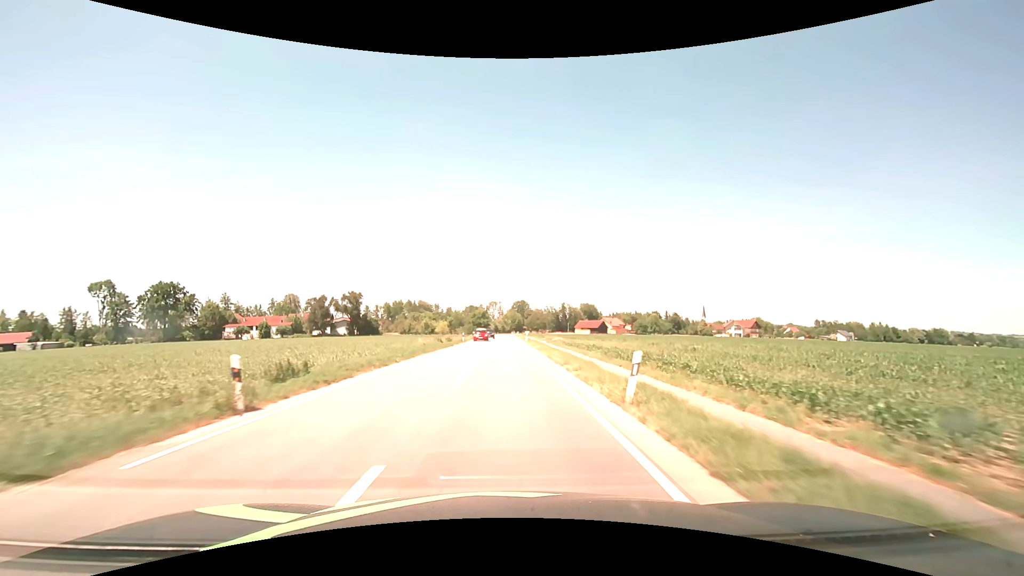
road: secondary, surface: asphalt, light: Day
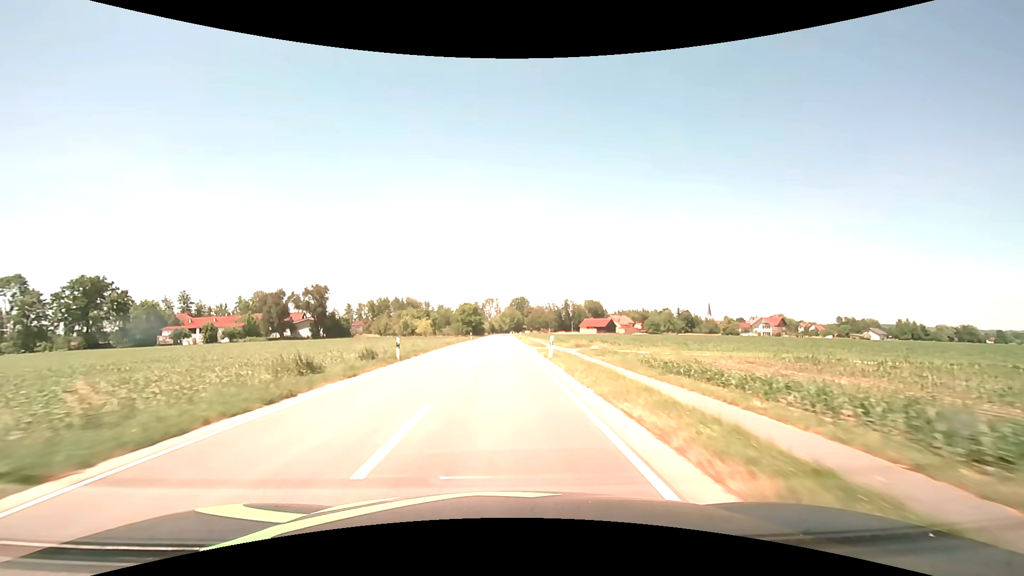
(+0.1, +32.2) m; 0°
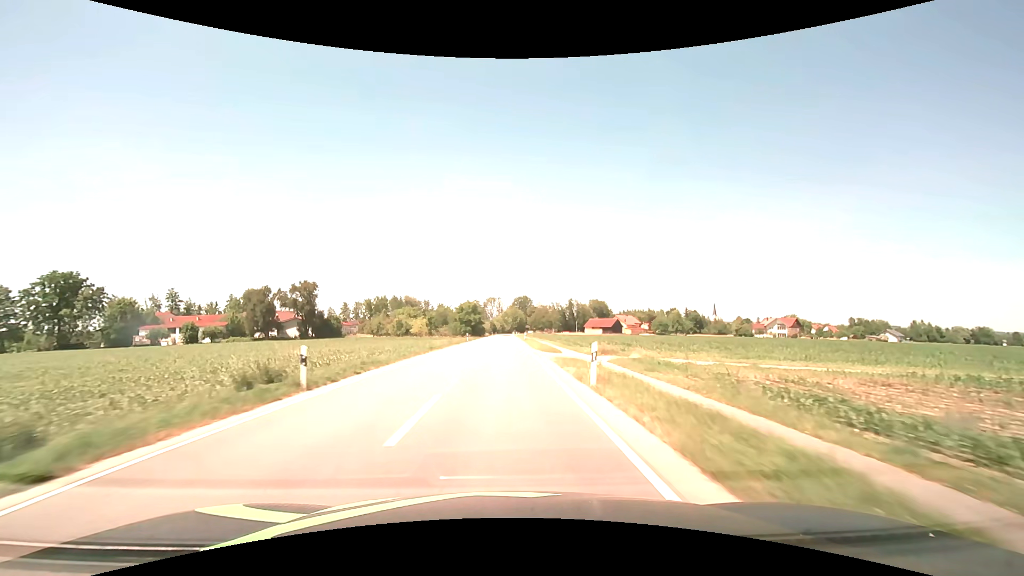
(0.0, +10.7) m; 0°
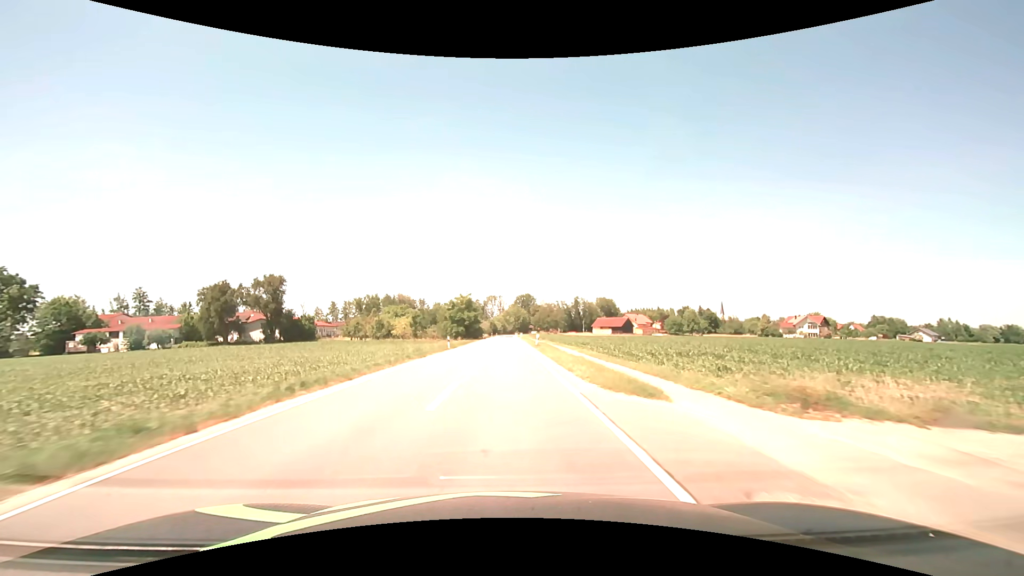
(0.0, +21.5) m; 0°
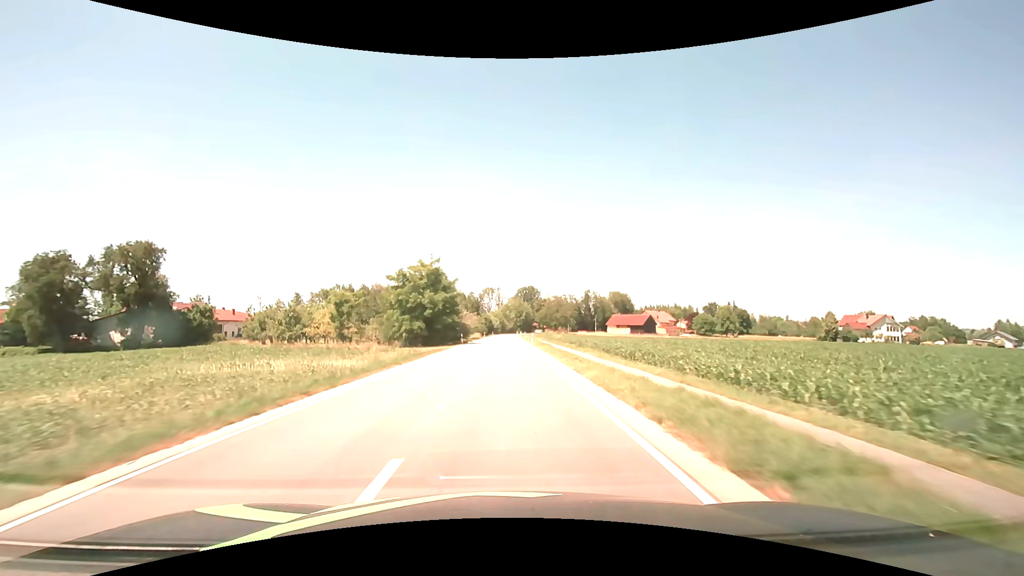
(0.0, +43.1) m; 0°
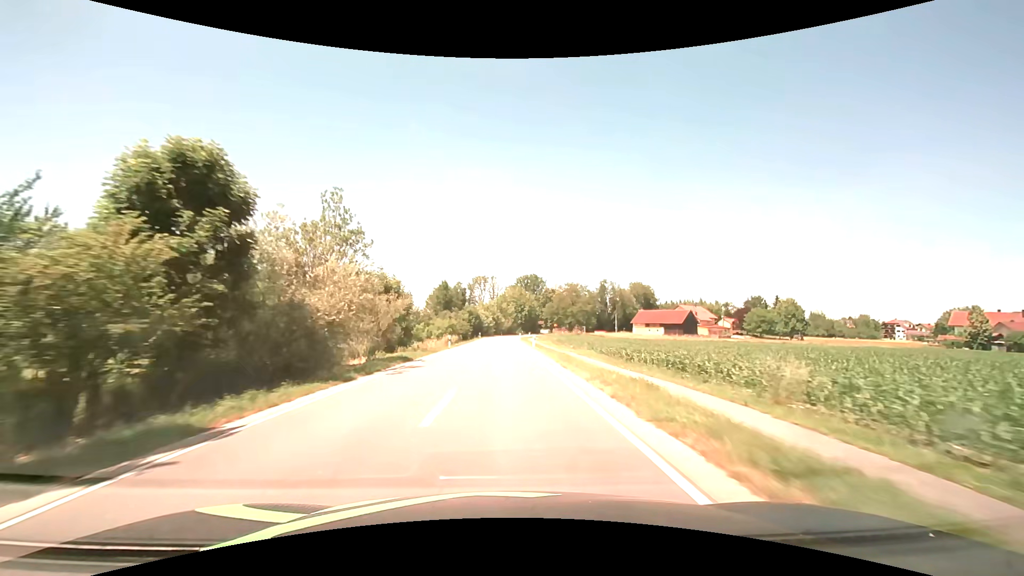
(+0.2, +54.0) m; +1°
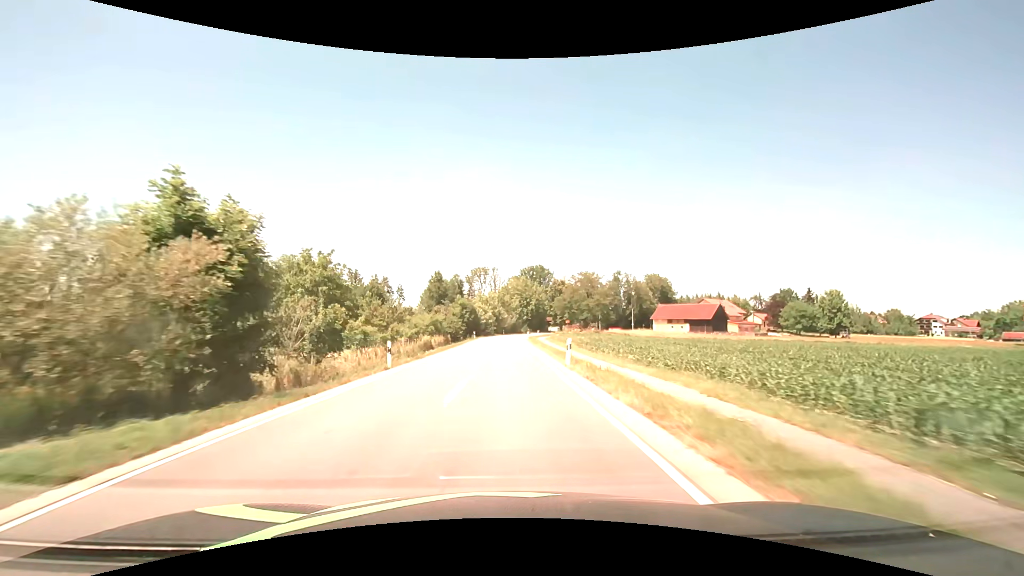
(-0.1, +21.6) m; 0°
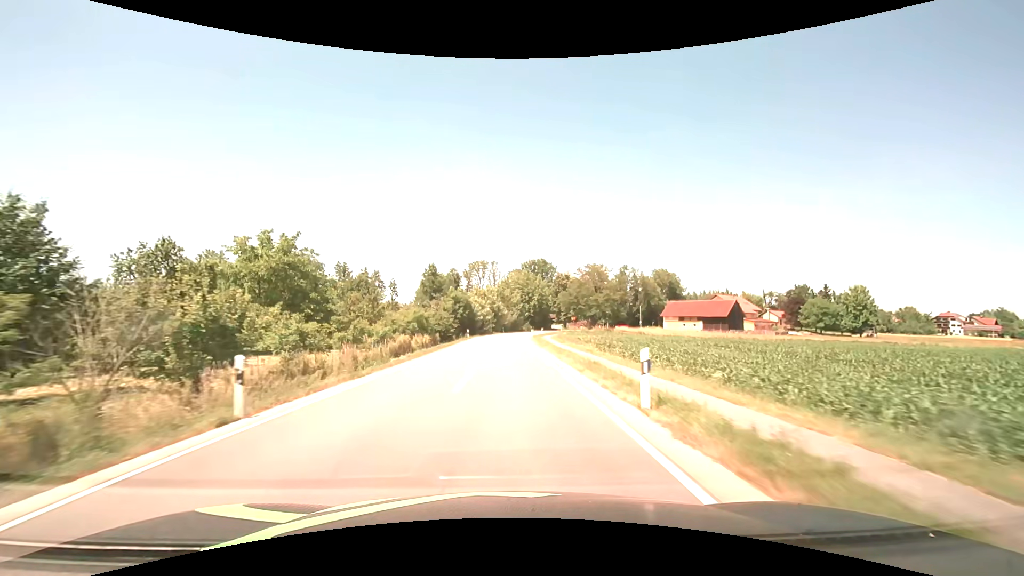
(0.0, +10.6) m; 0°
(0, +10) (0, +20) (0, +30) (0, +40) (0, +50) (+1, +60) (+1, +70) (+3, +80) (+4, +90) (+7, +99) m
